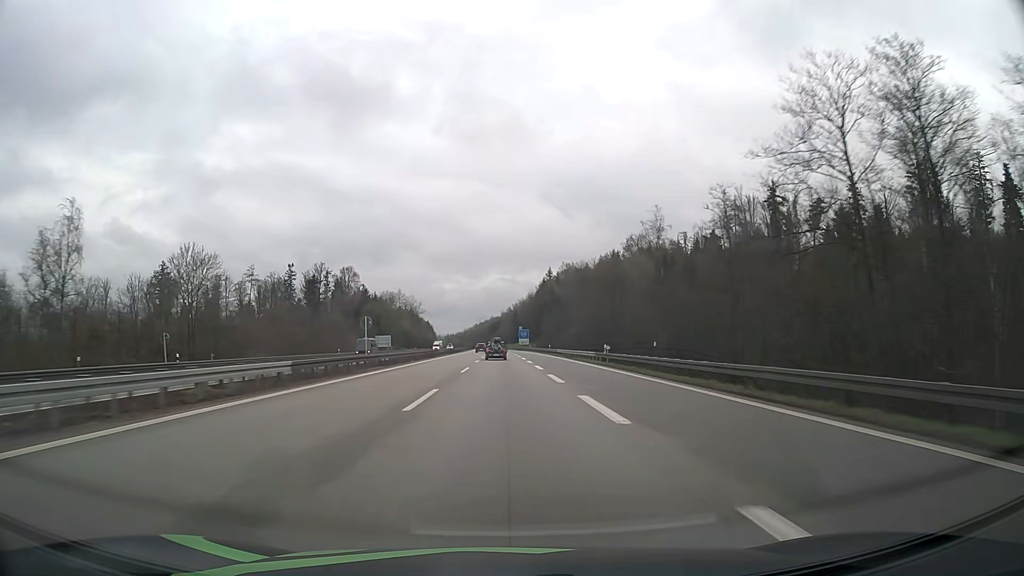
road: motorway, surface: asphalt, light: Day
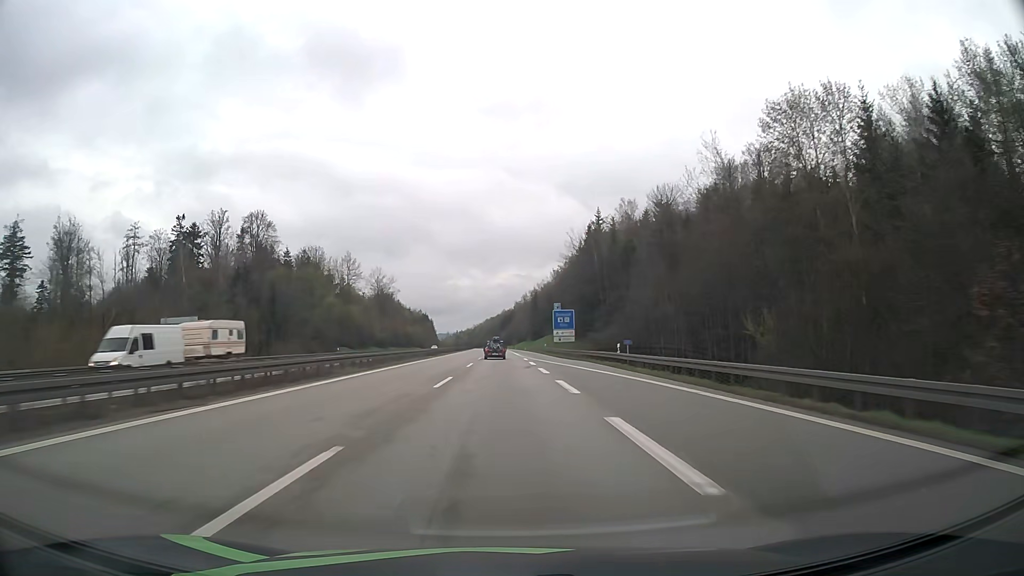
(-1.0, +101.5) m; -1°
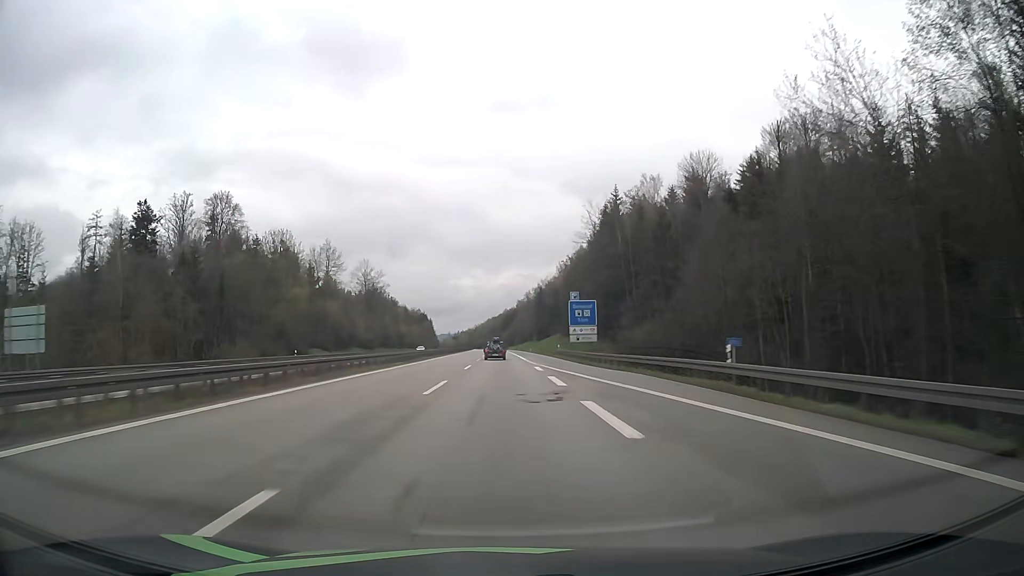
(0.0, +20.3) m; 0°
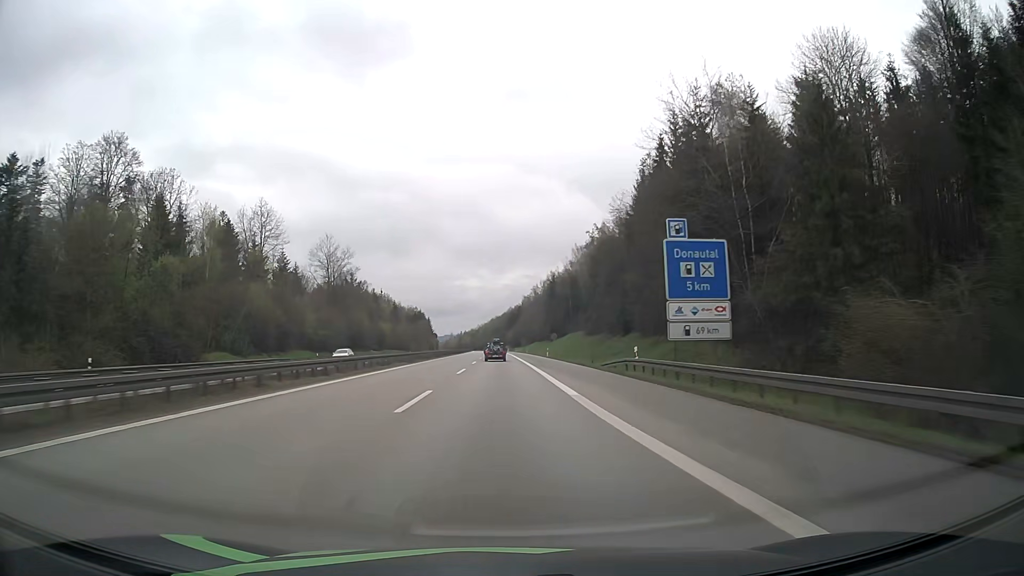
(-0.2, +40.6) m; 0°
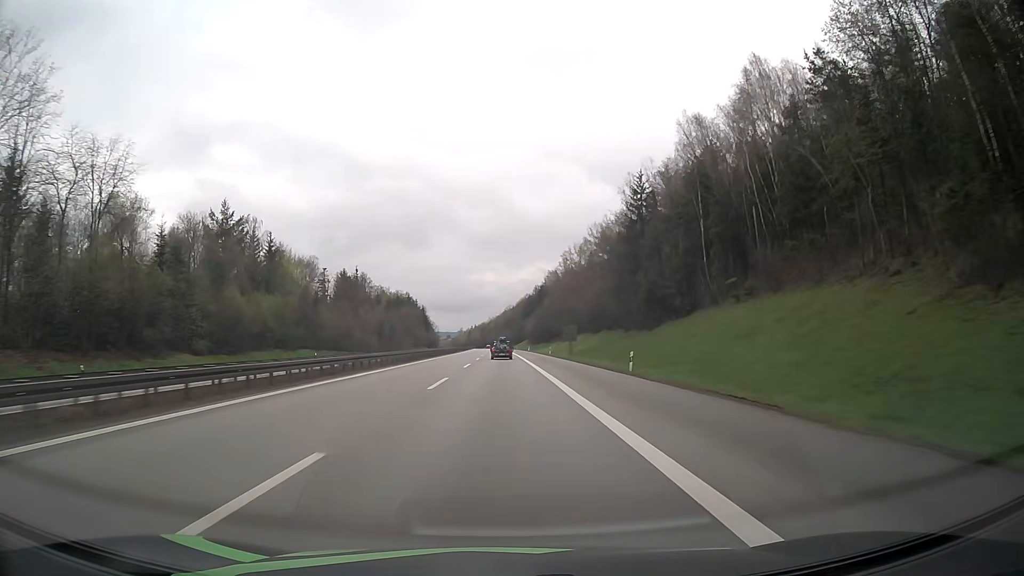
(-1.3, +101.5) m; -1°
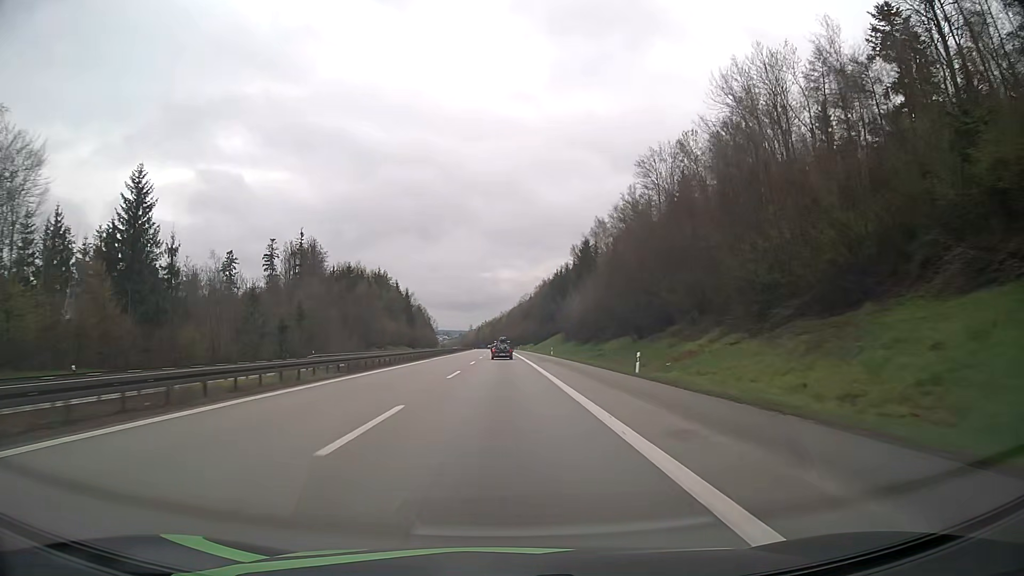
(-1.0, +101.7) m; -1°
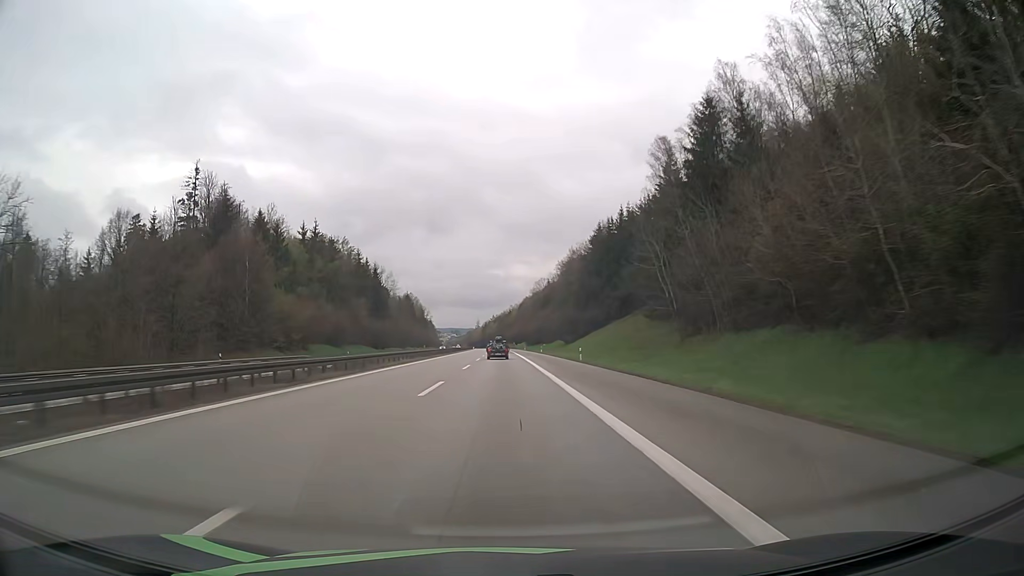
(-0.6, +81.2) m; -1°
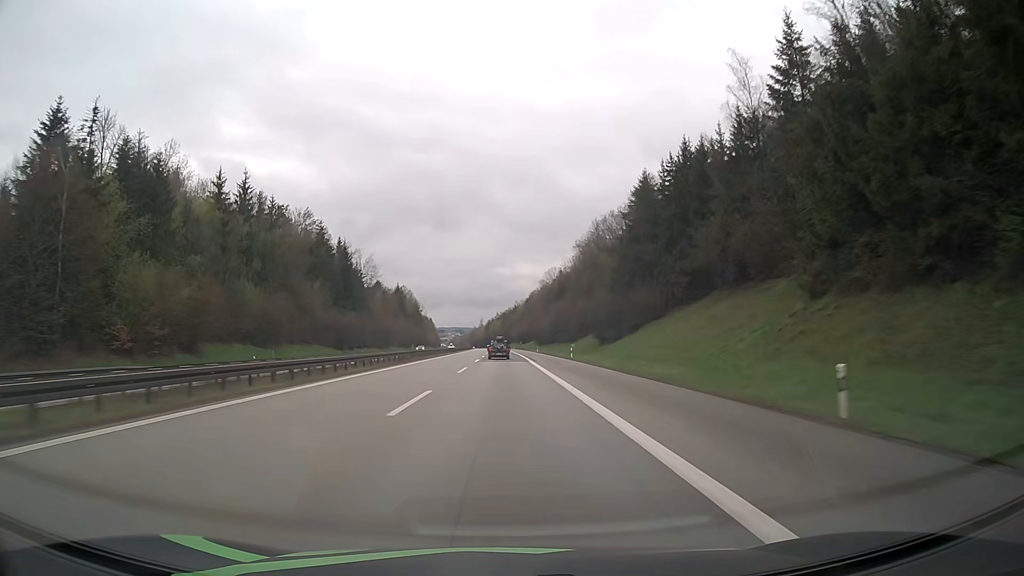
(-0.1, +40.5) m; 0°
(0, +10) (0, +20) (0, +30) (0, +40) (0, +50) (0, +60) (0, +70) (0, +80) (-1, +90) (-1, +100) m
